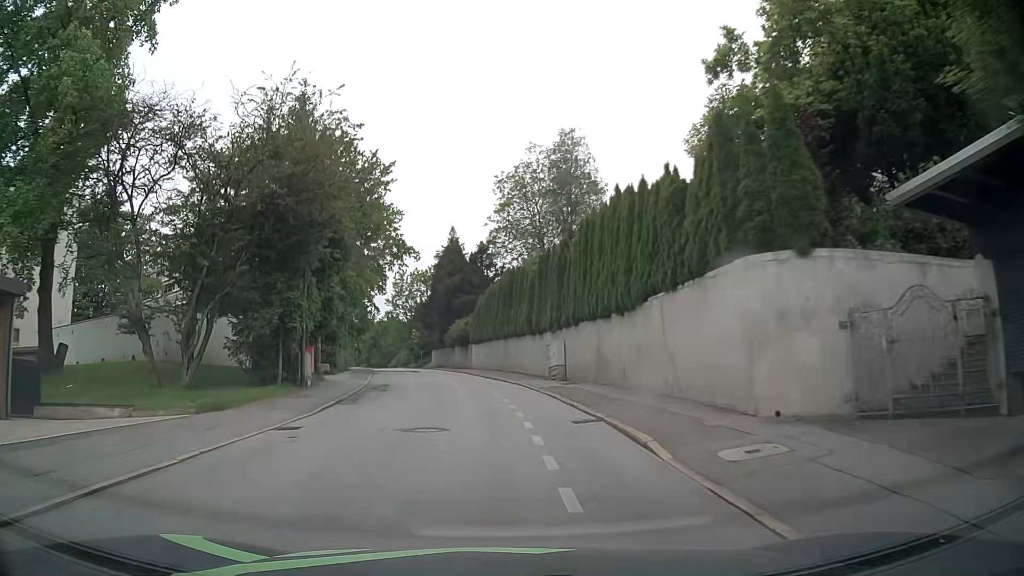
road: residential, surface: asphalt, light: Day
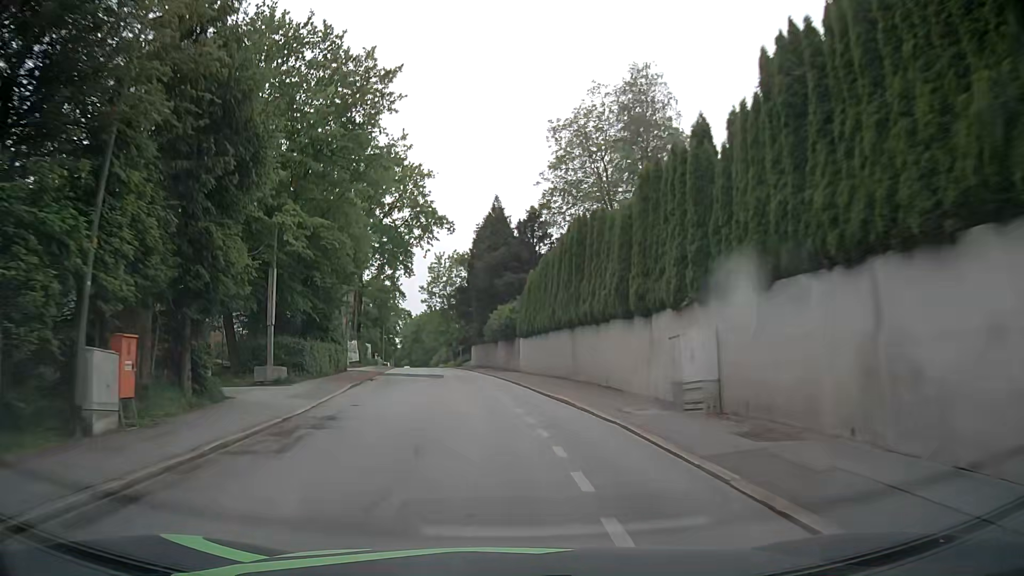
(-0.5, +15.2) m; -4°
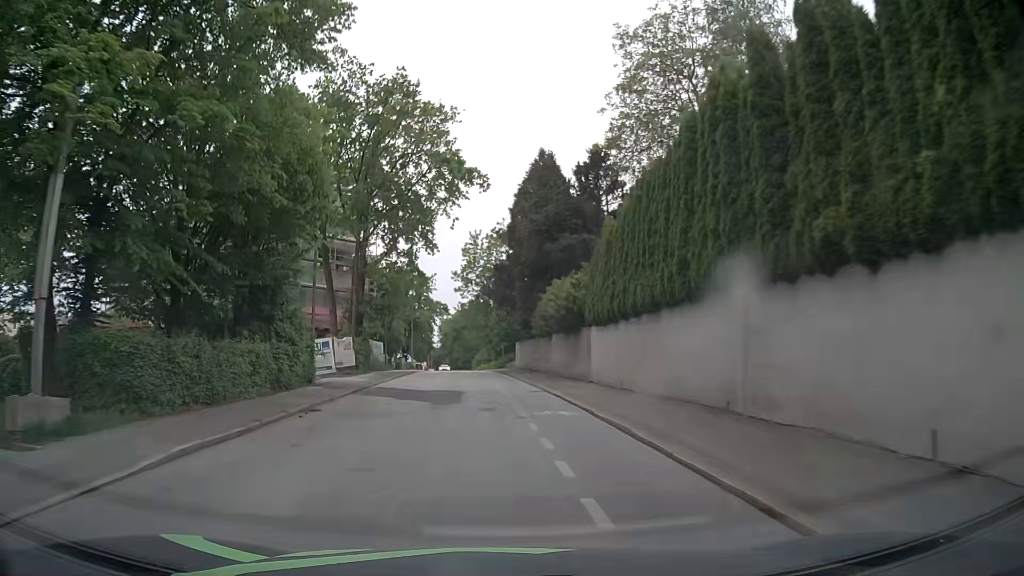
(-0.5, +15.2) m; -4°
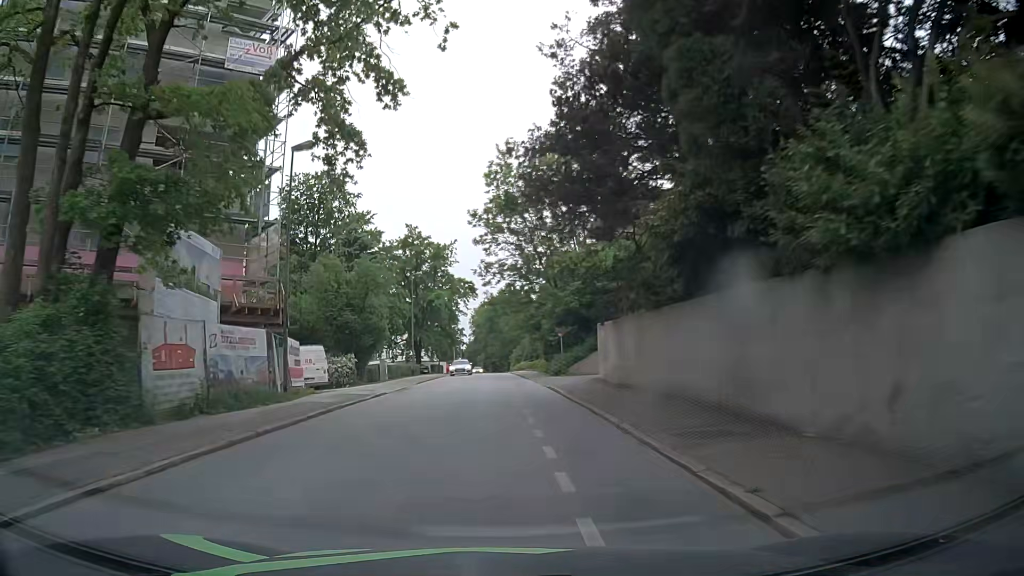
(-1.2, +30.6) m; -3°
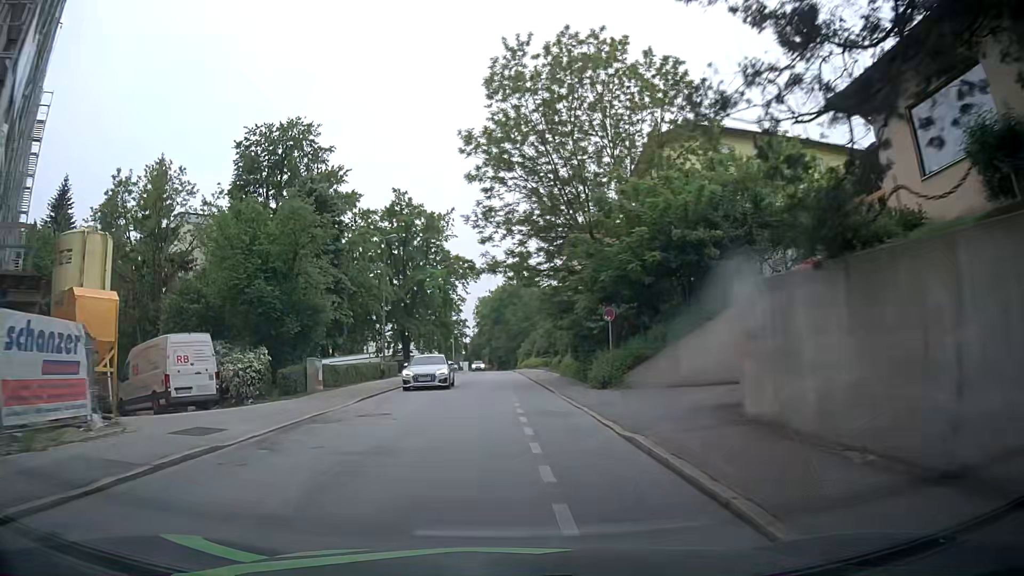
(-0.2, +15.4) m; -2°
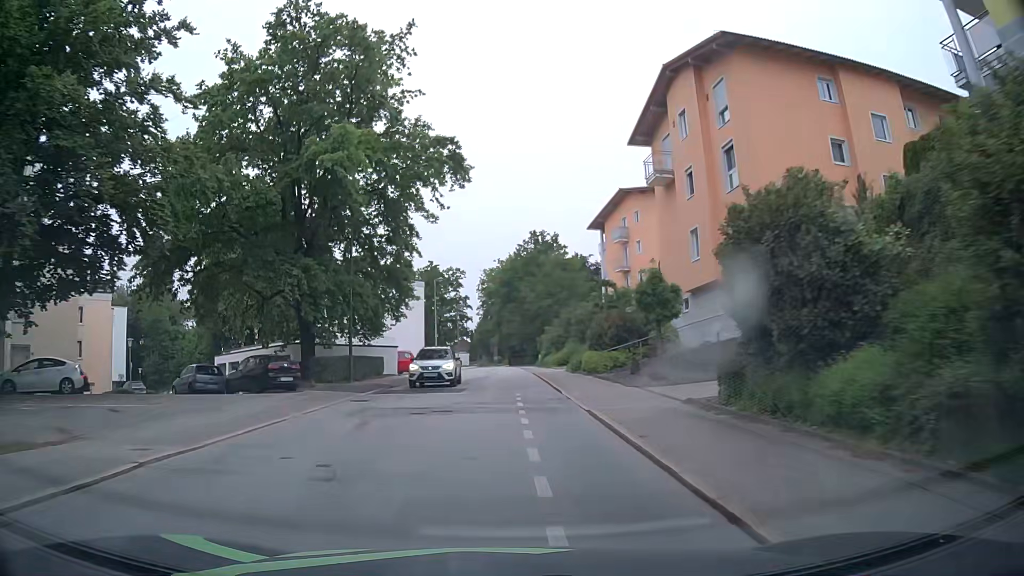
(0.0, +38.7) m; 0°
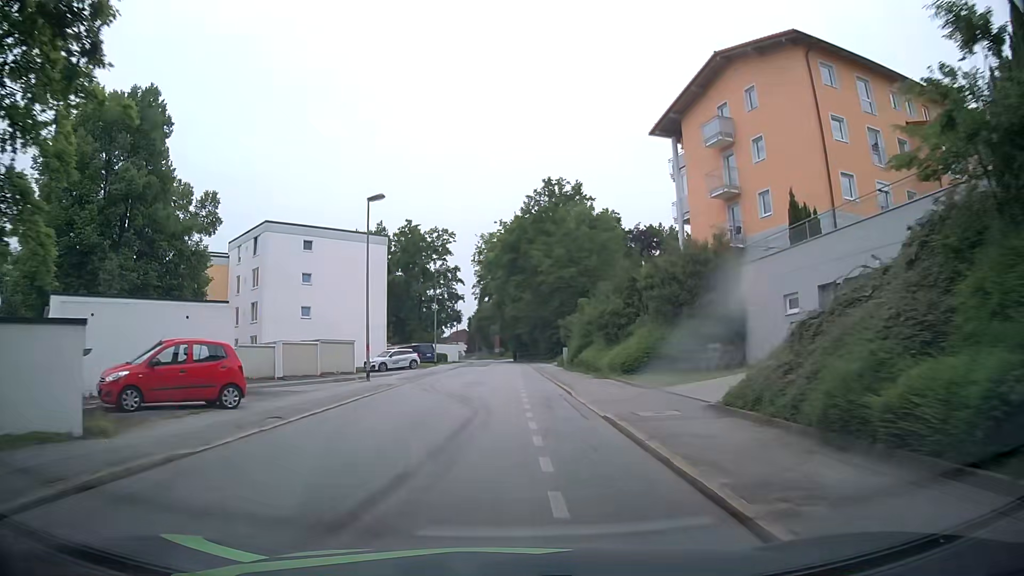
(-0.1, +30.7) m; -2°
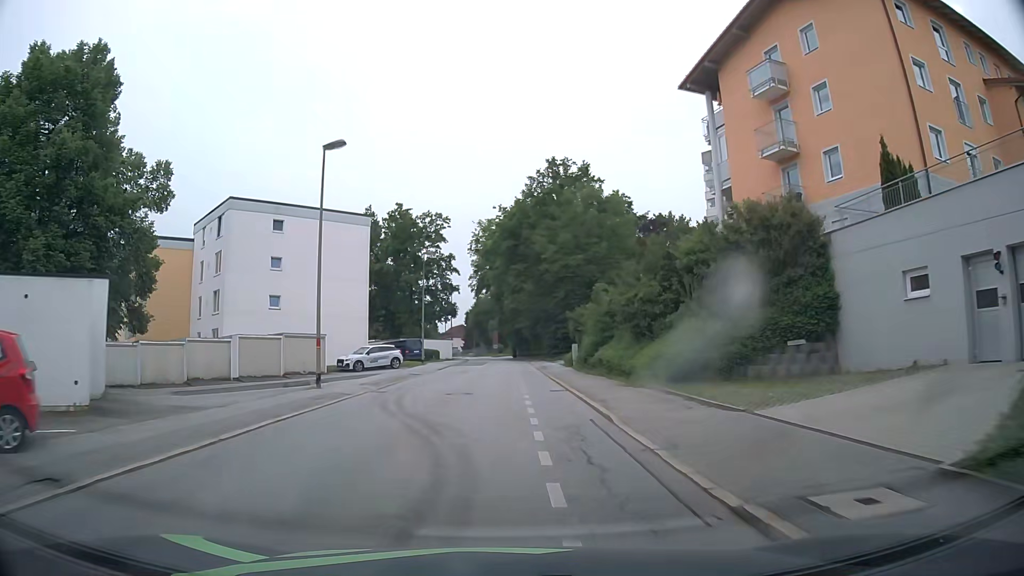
(+0.2, +7.7) m; +1°
(0, +10) (0, +20) (0, +30) (0, +40) (+1, +50) (+1, +60) (+1, +70) (+1, +80) (0, +90) (-1, +100) m
